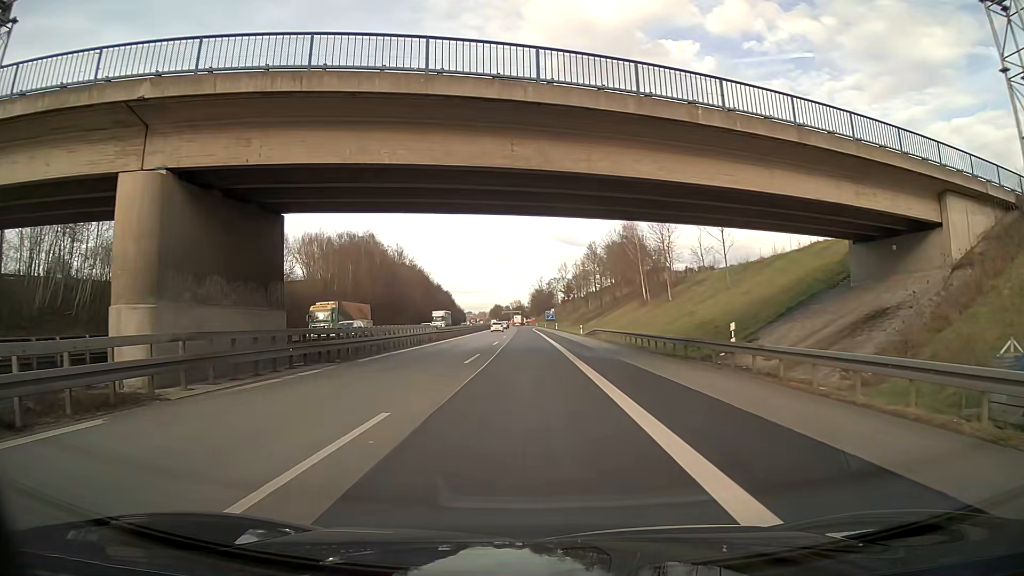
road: motorway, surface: asphalt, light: Day
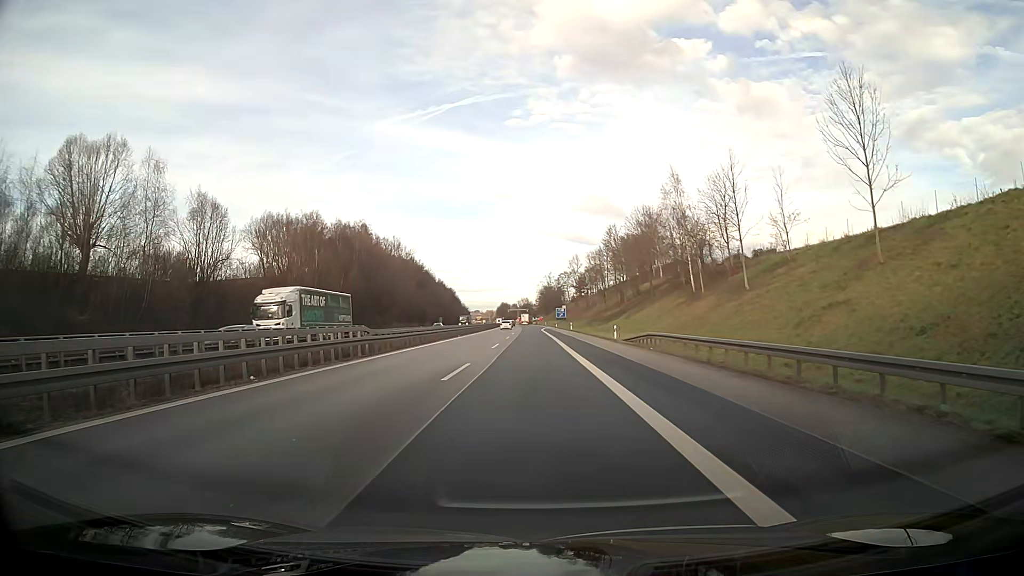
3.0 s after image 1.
(+0.2, +24.8) m; 0°
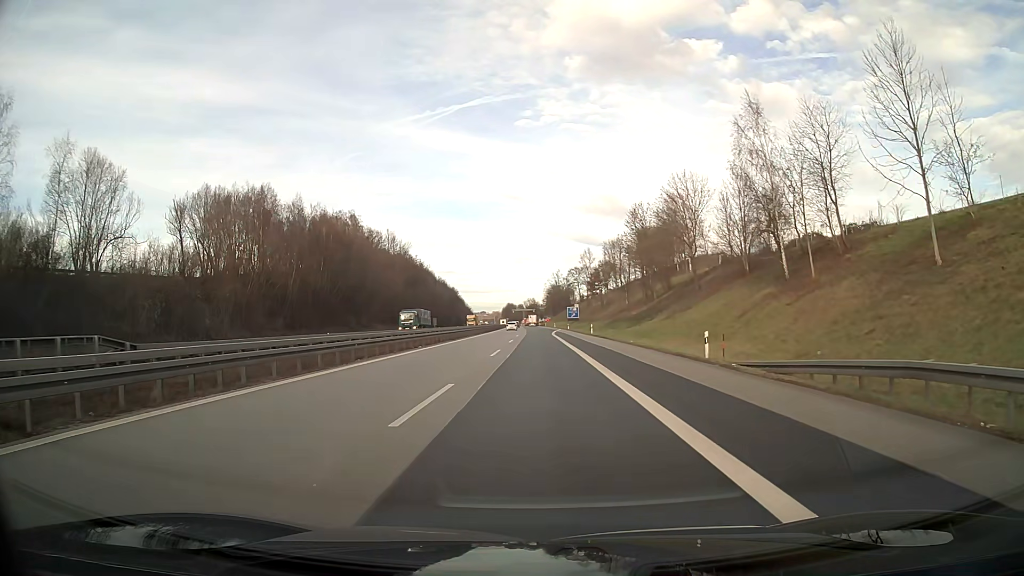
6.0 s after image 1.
(-0.3, +24.9) m; -1°
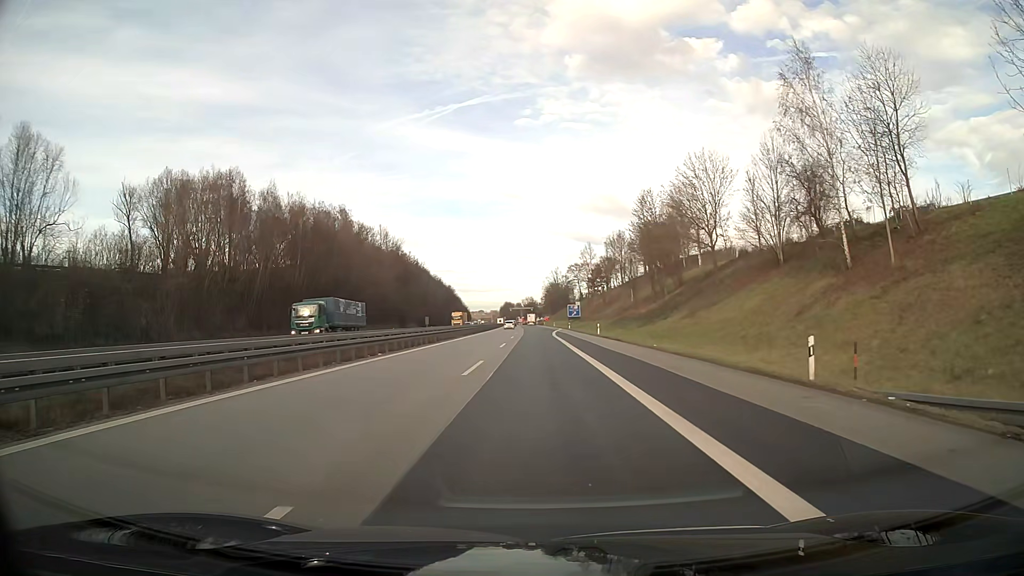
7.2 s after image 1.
(0.0, +9.9) m; 0°
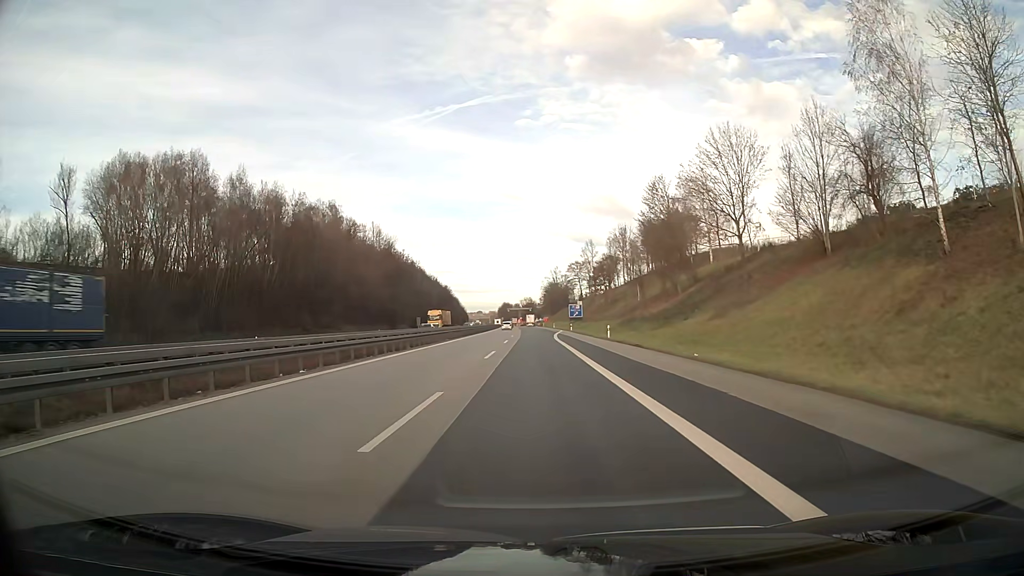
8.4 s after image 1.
(0.0, +9.9) m; 0°
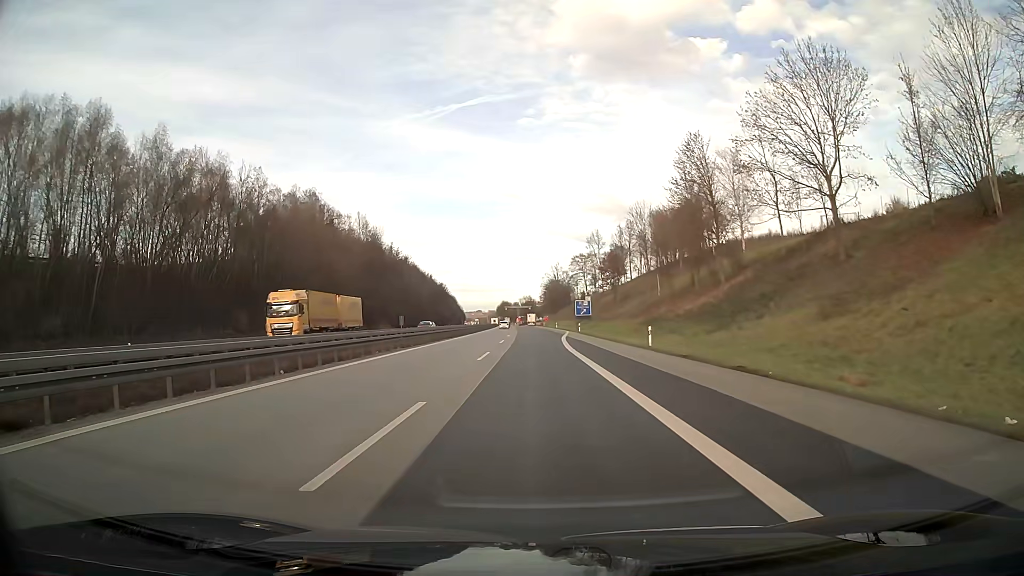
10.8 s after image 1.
(0.0, +19.9) m; 0°
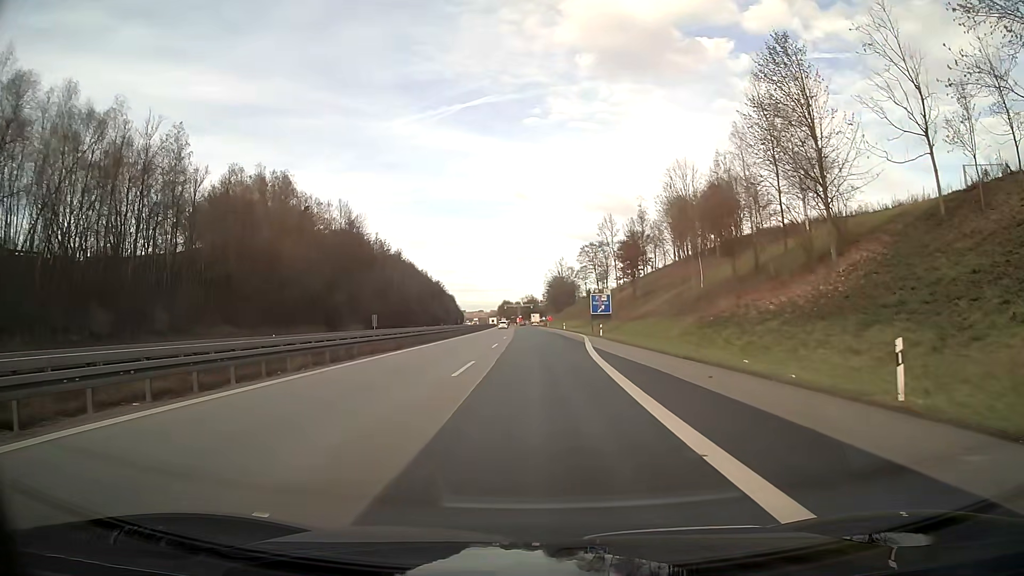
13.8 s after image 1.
(-0.1, +24.9) m; 0°
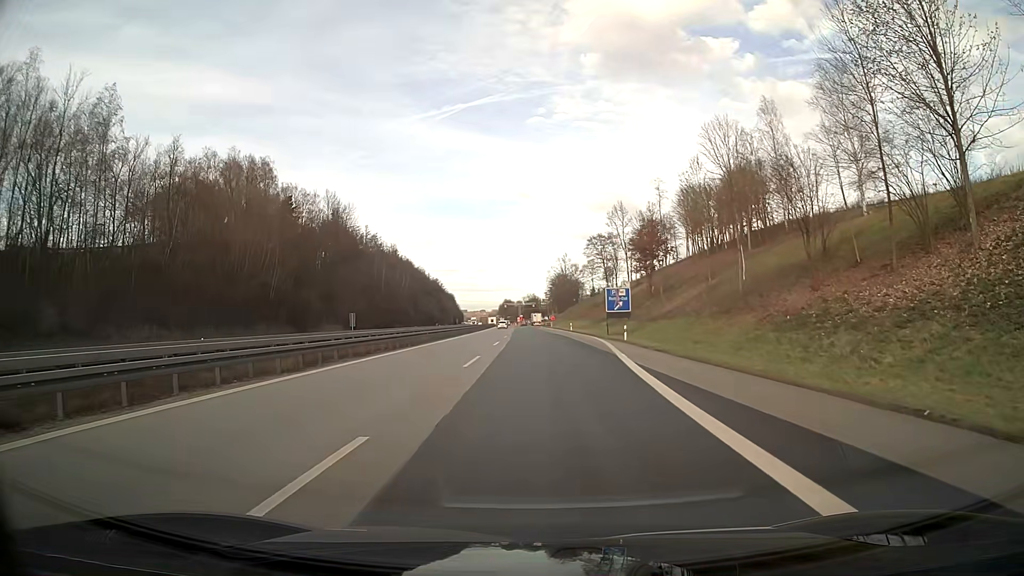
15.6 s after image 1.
(0.0, +14.9) m; 0°
(0, +10) (0, +20) (0, +30) (0, +40) (0, +50) (0, +60) (-1, +70) (-1, +80) (-1, +90) (-1, +100) m
